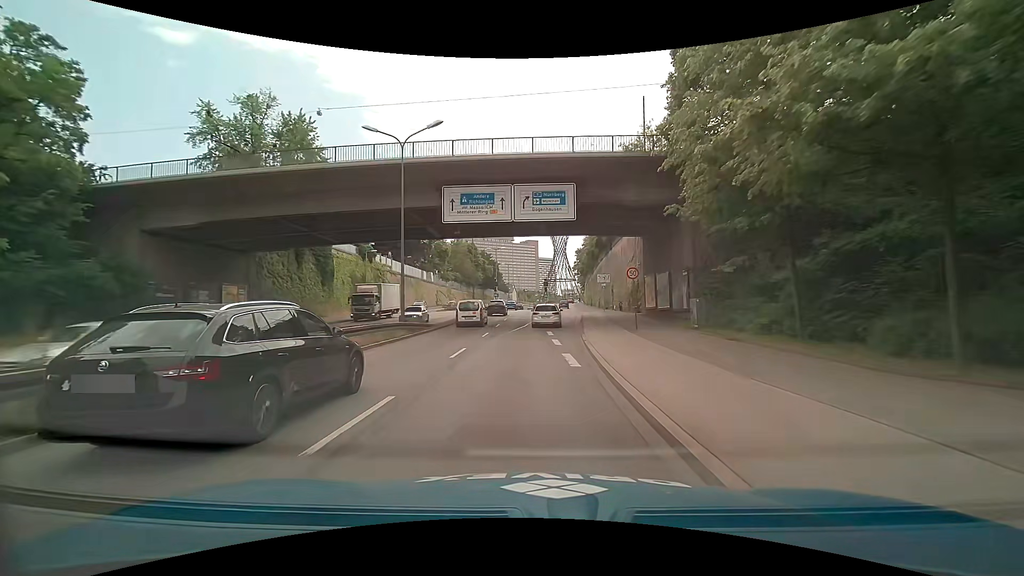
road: trunk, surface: asphalt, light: Day
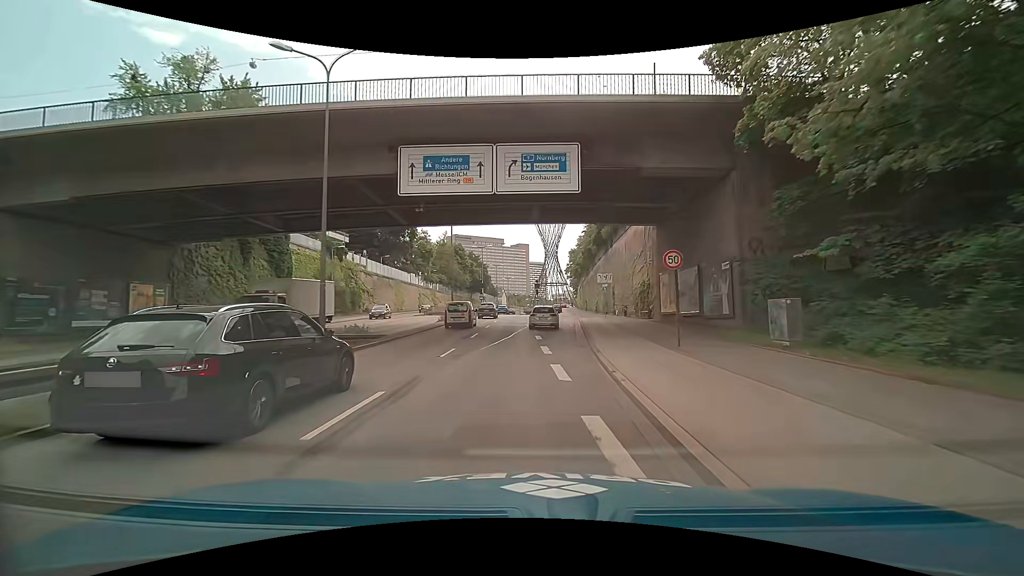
(0.0, +8.3) m; +1°
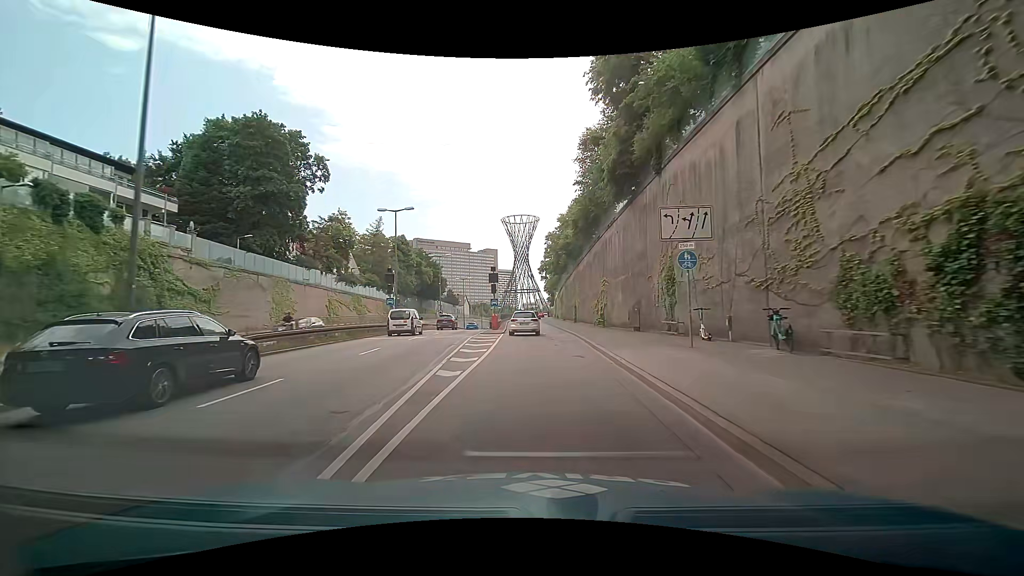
(+1.4, +34.0) m; +3°
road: trunk_link
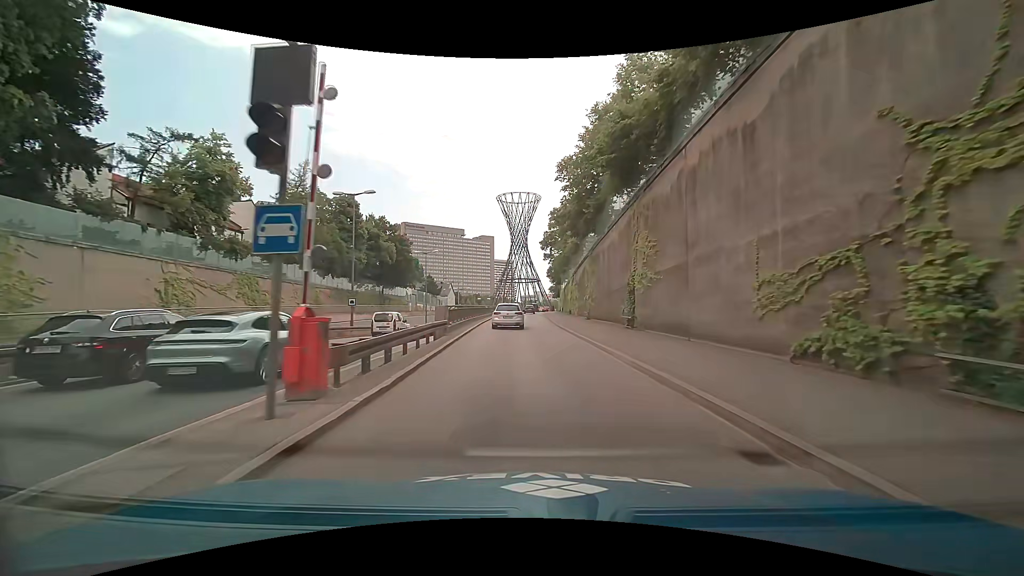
(-0.1, +33.9) m; 0°
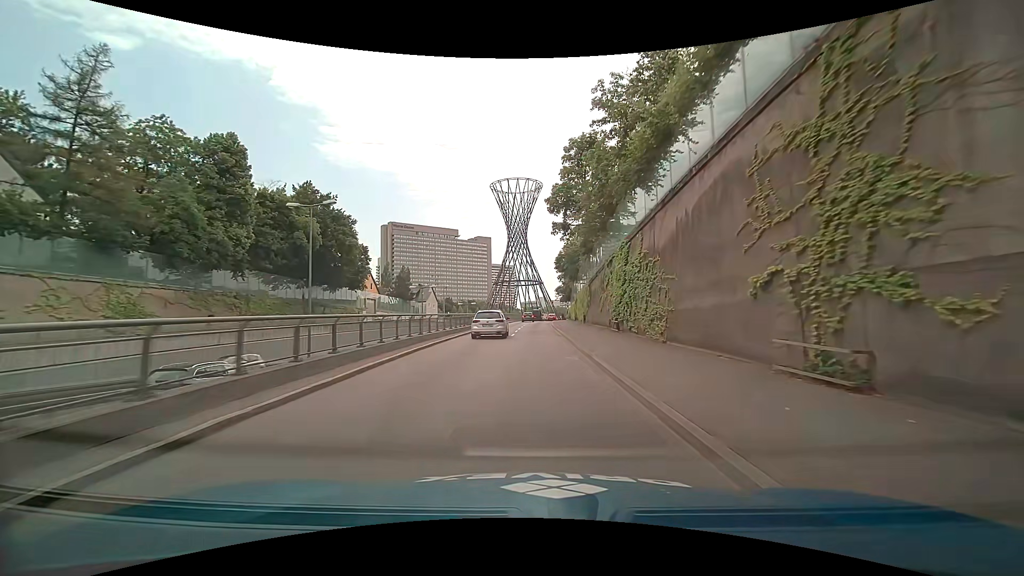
(+0.3, +33.8) m; +1°
